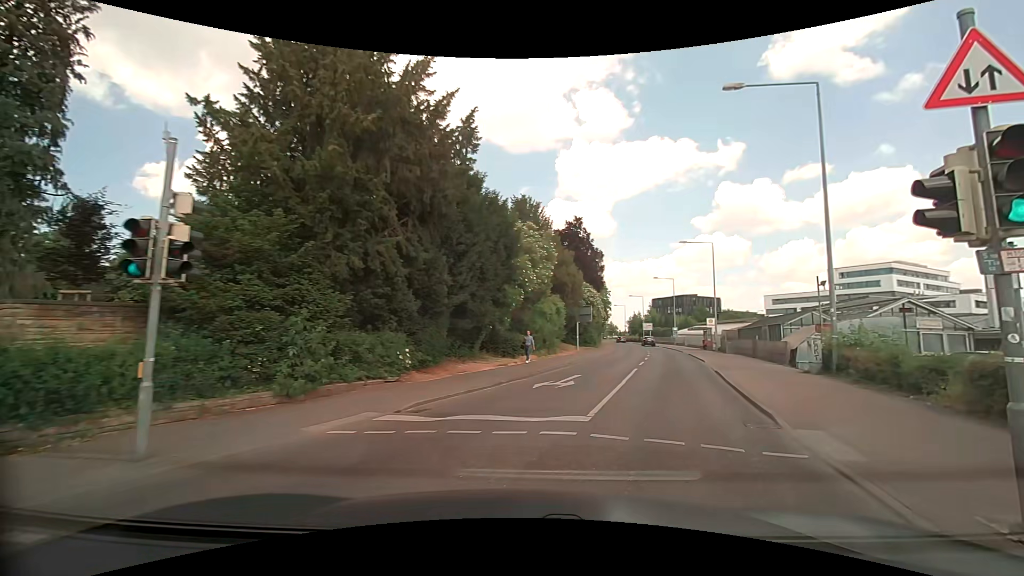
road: tertiary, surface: asphalt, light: Day
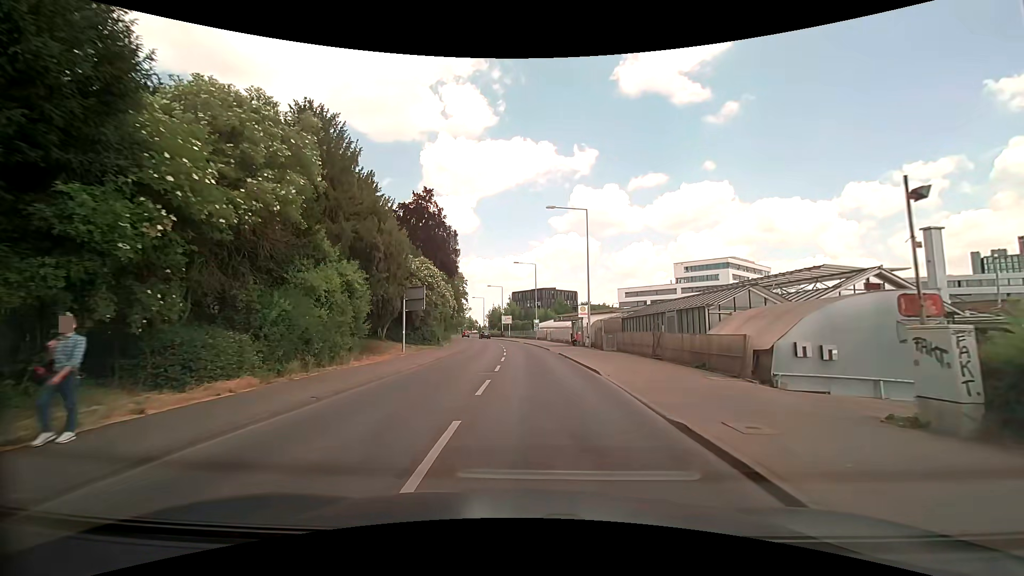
(+3.4, +14.8) m; +16°
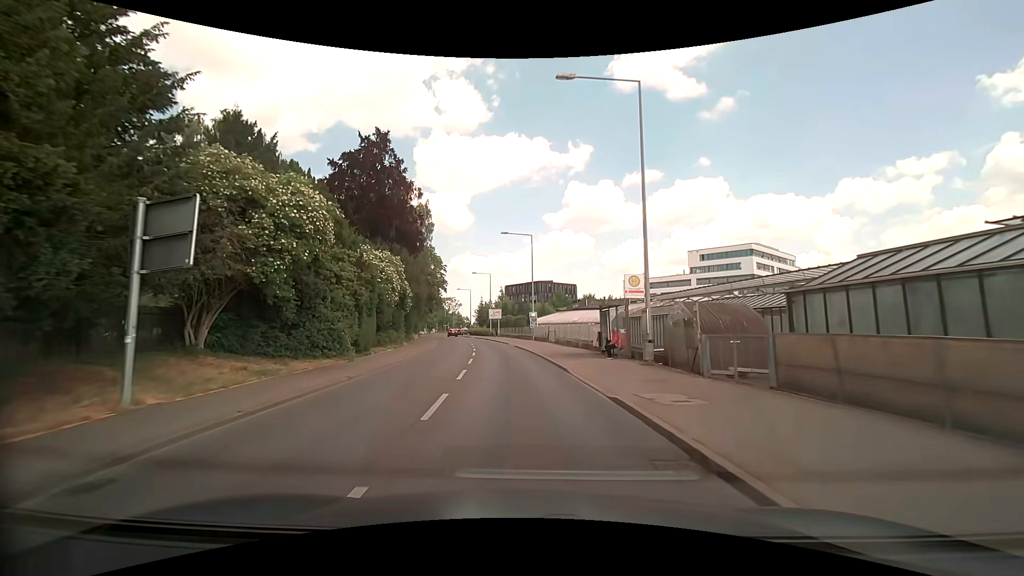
(+0.2, +21.2) m; 0°
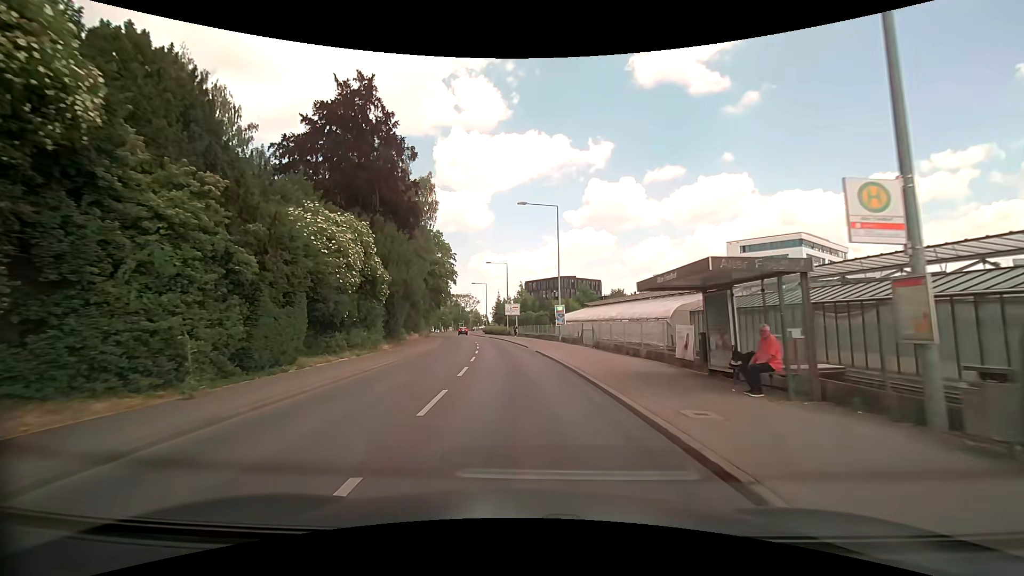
(-0.2, +12.0) m; -3°
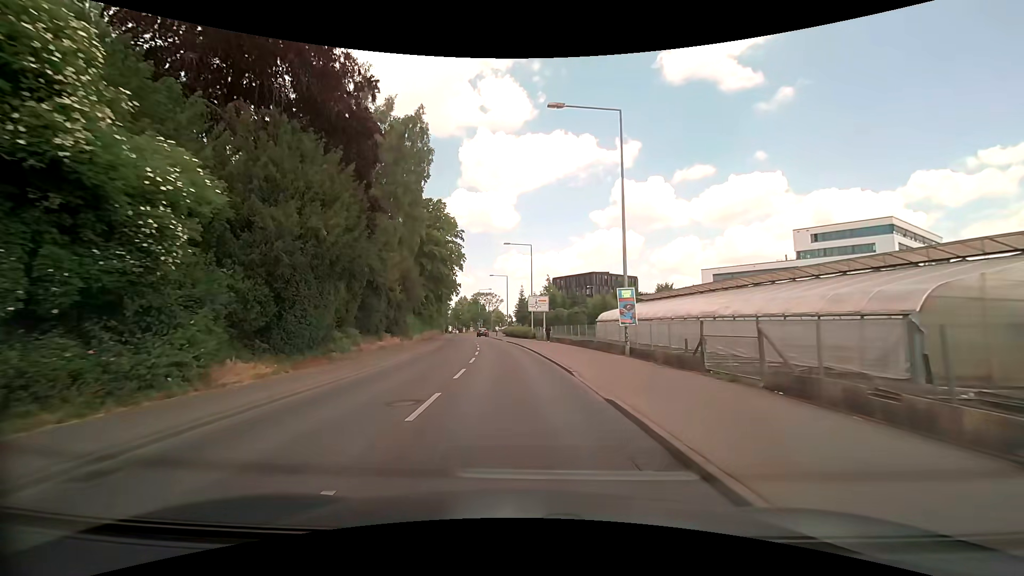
(-0.3, +18.5) m; -2°
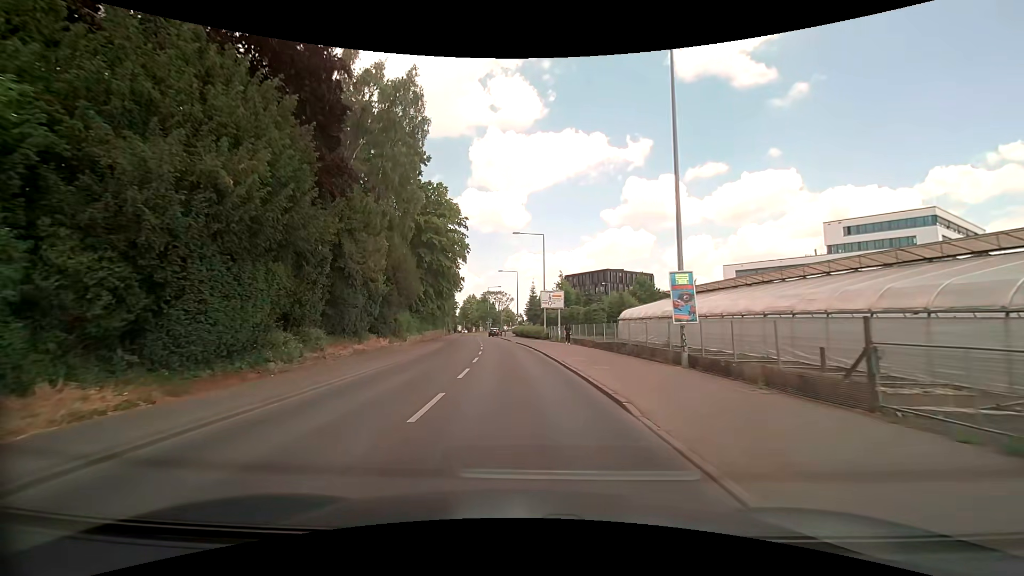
(-0.1, +6.3) m; -2°
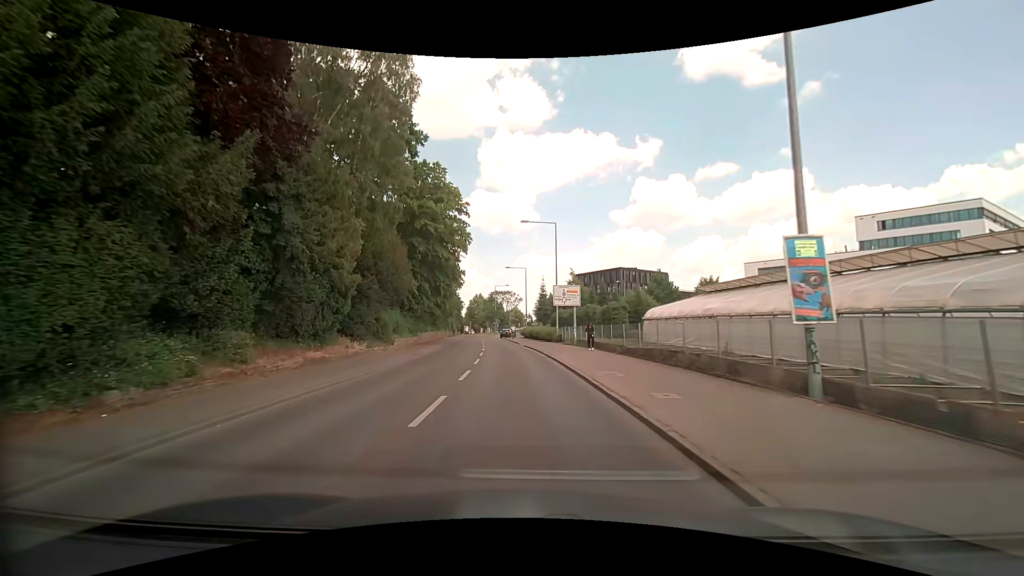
(-0.1, +6.3) m; -1°
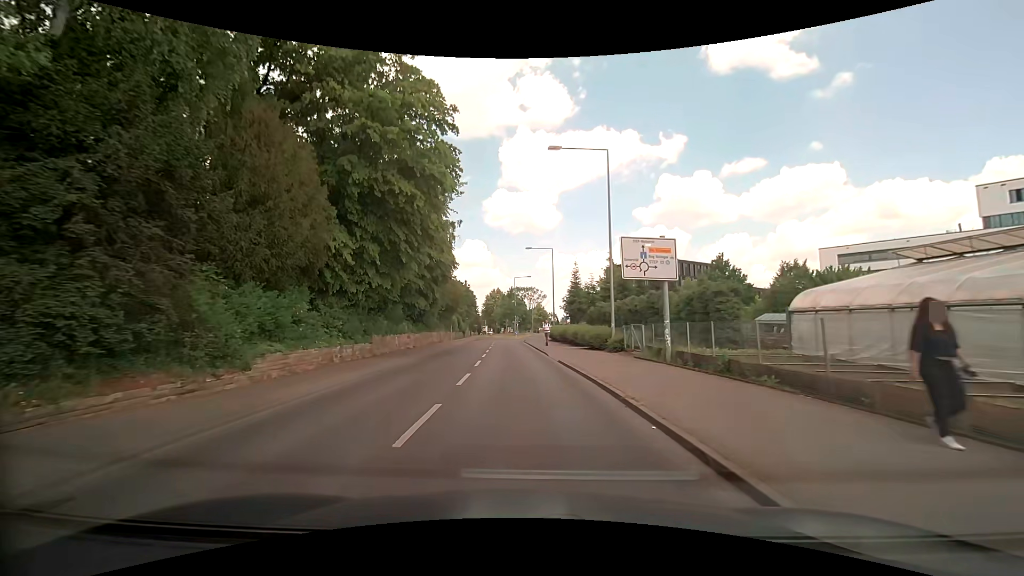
(-0.3, +19.3) m; -2°
